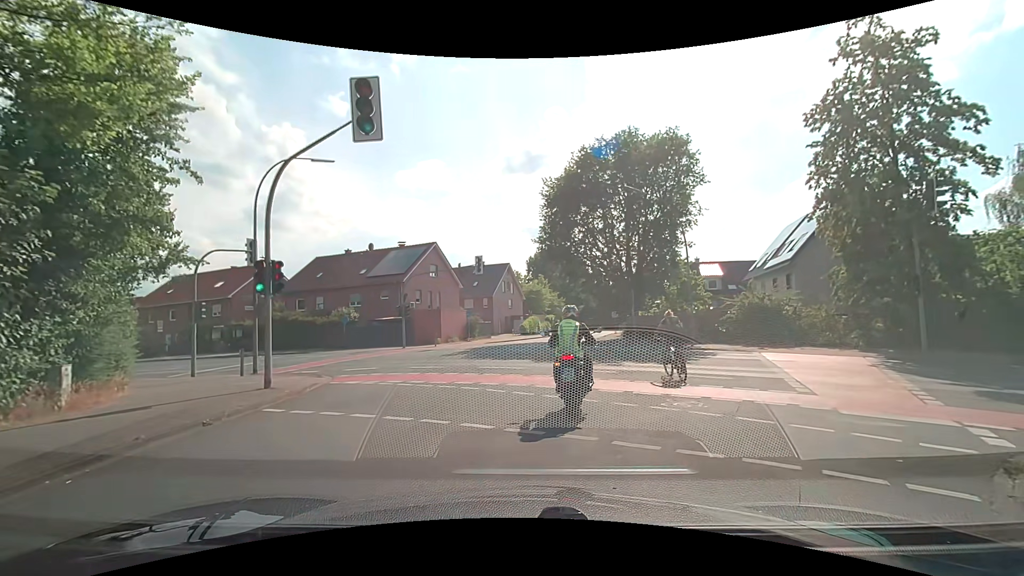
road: residential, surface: asphalt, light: Day
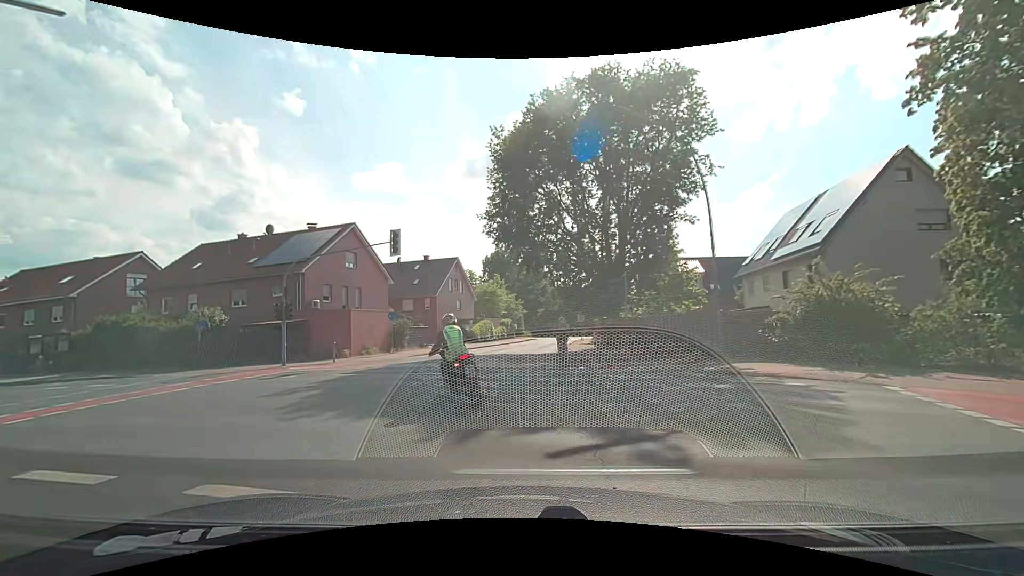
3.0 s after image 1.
(+1.0, +11.9) m; +5°
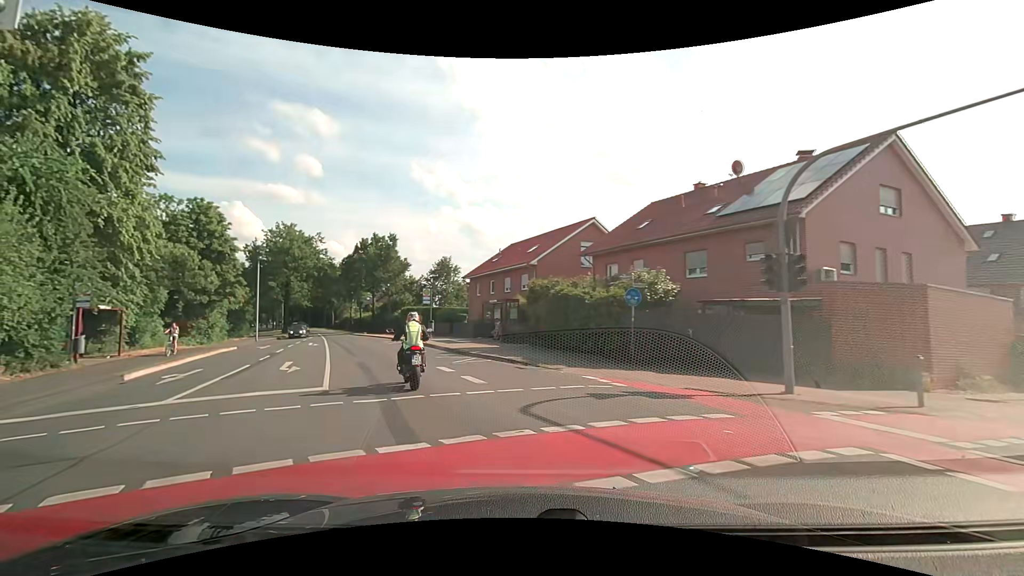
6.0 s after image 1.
(-6.0, +14.4) m; -49°
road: tertiary
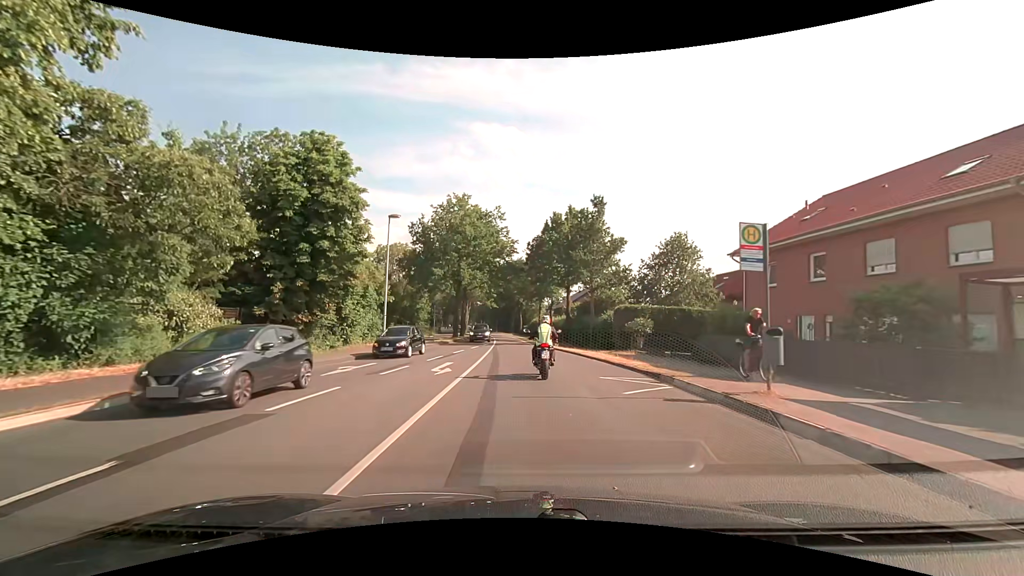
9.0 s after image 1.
(-6.5, +22.4) m; -22°
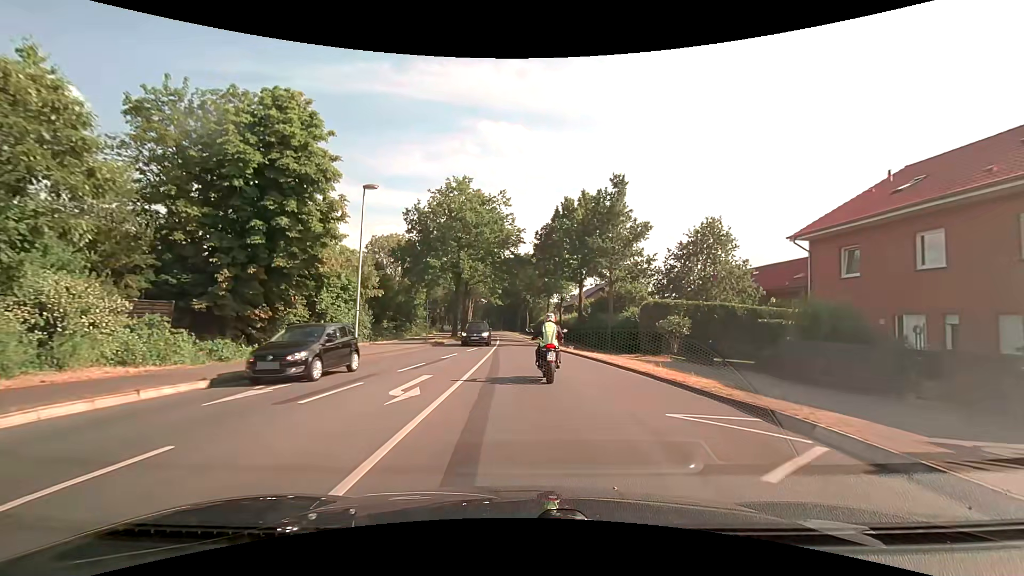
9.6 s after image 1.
(0.0, +5.8) m; -1°
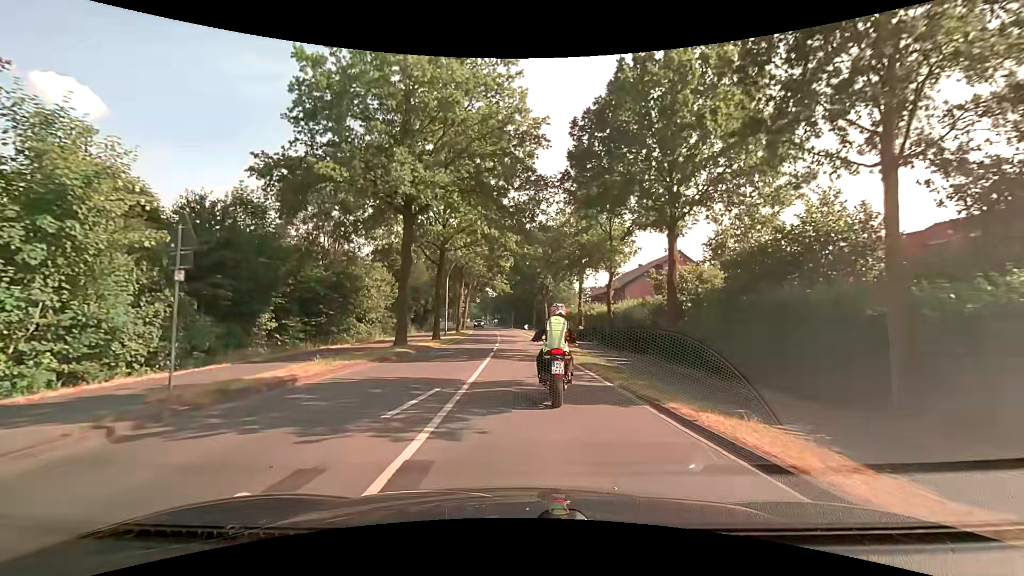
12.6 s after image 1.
(-0.2, +25.9) m; -1°
